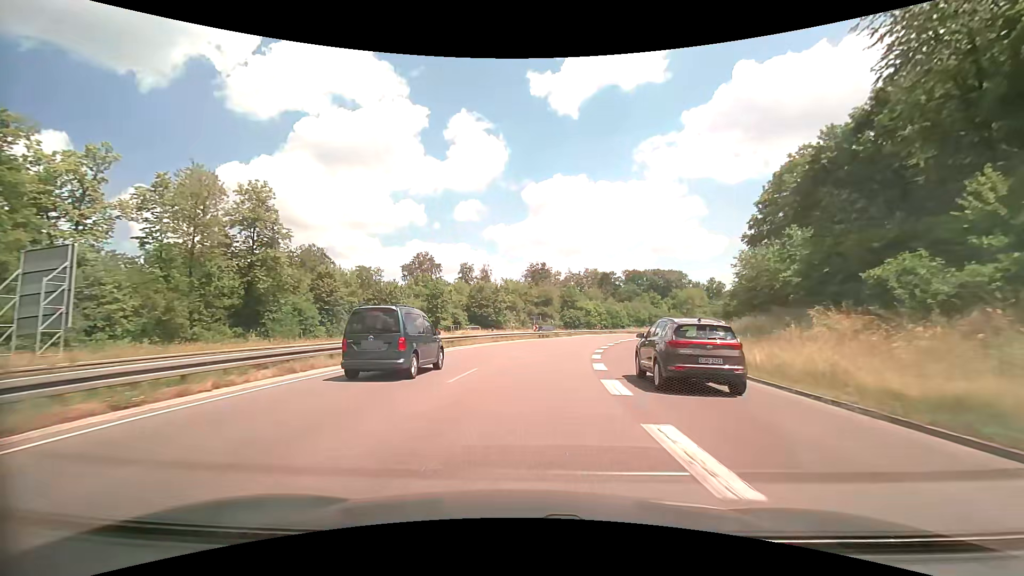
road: trunk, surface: asphalt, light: Day
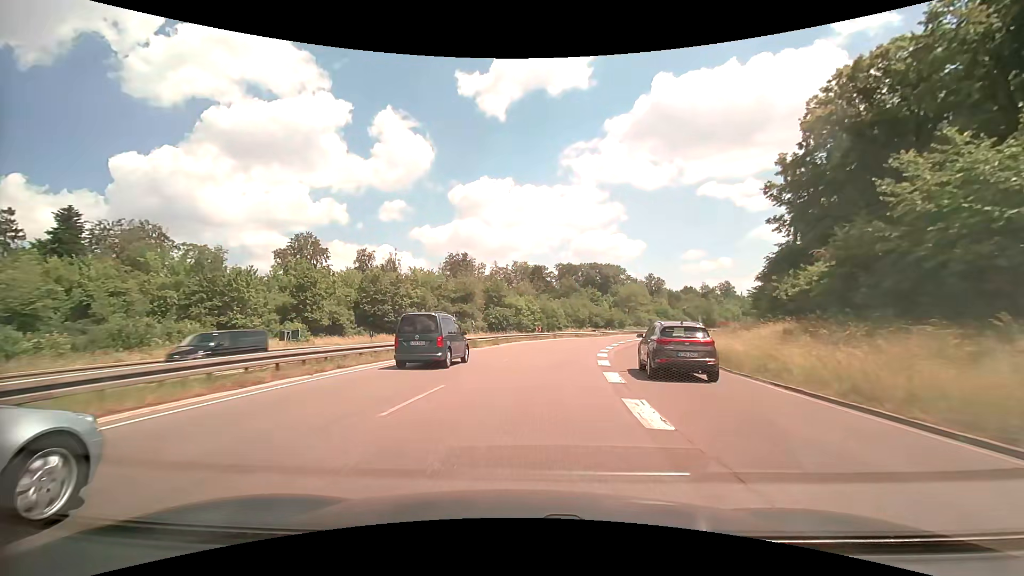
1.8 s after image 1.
(+2.5, +27.7) m; +9°
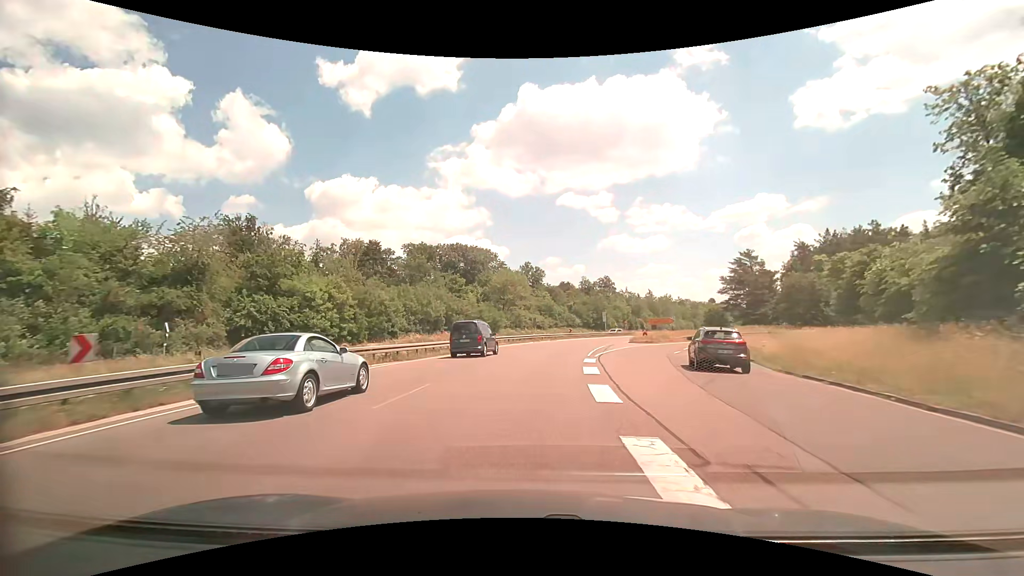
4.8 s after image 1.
(+6.5, +45.9) m; +16°
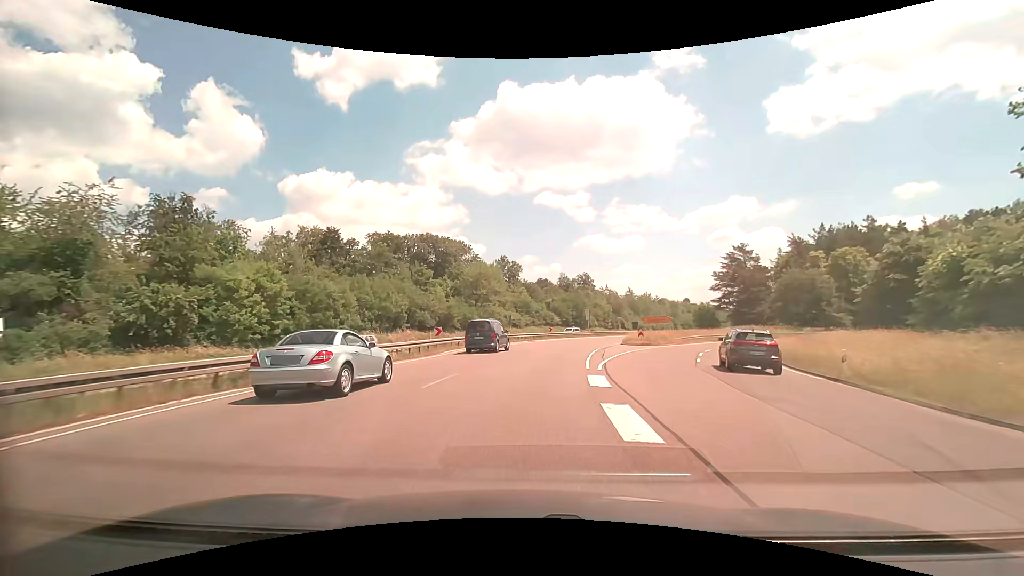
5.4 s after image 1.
(+0.2, +9.3) m; +2°
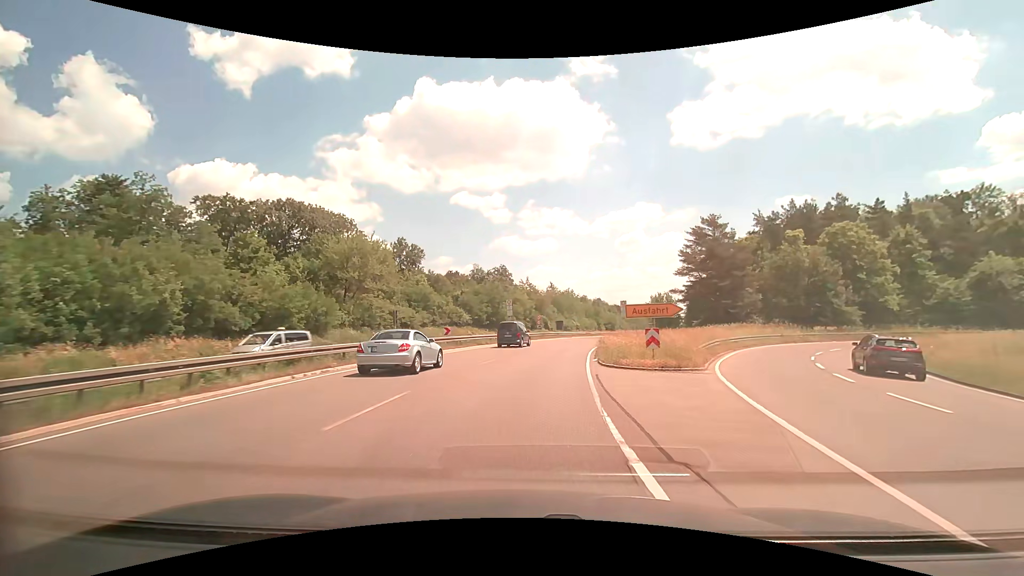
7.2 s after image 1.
(+2.3, +27.6) m; +10°
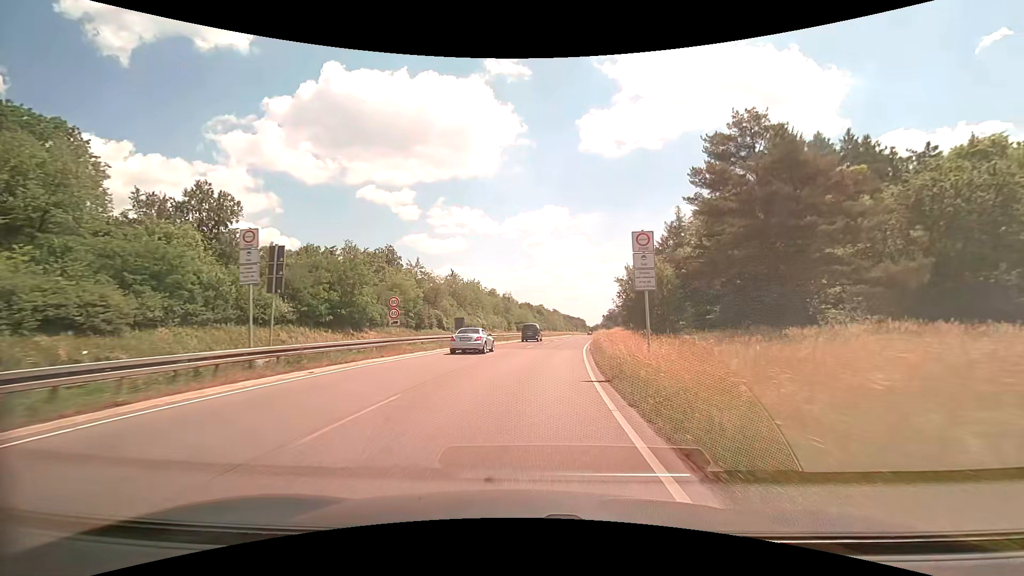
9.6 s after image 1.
(+3.6, +36.3) m; +11°
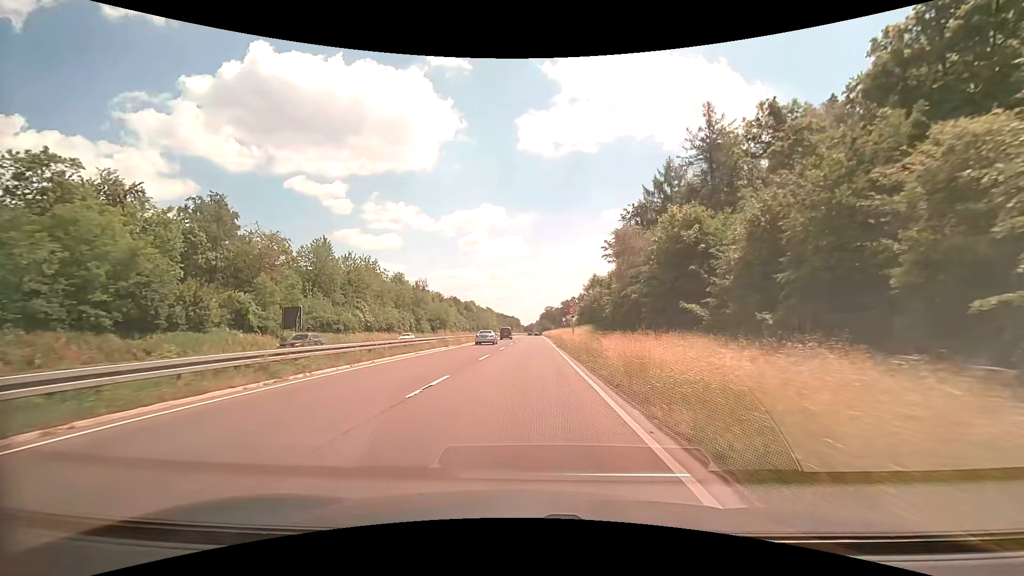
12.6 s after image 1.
(+4.1, +45.4) m; +8°
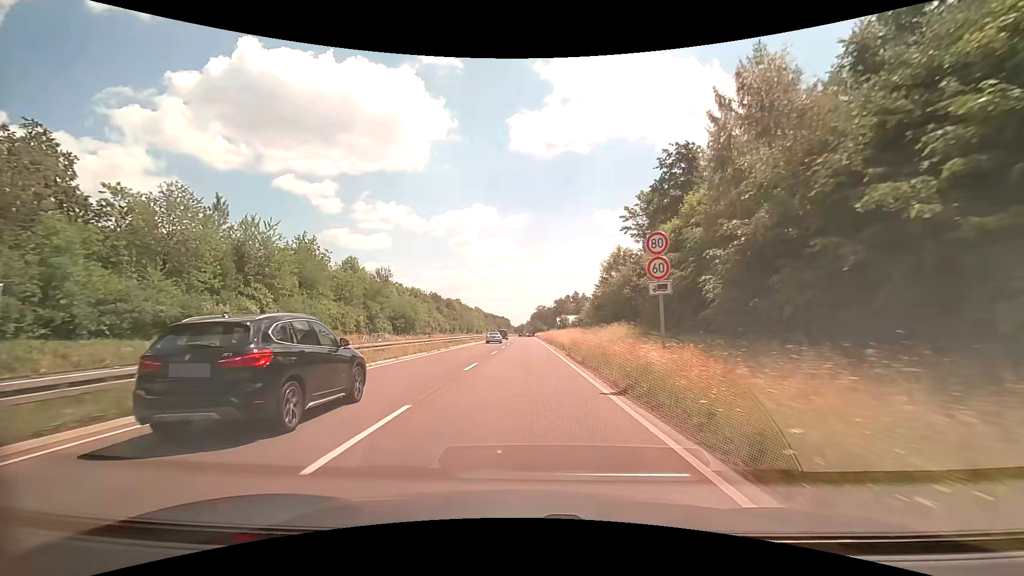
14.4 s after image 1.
(+0.4, +29.0) m; +1°
(0, +10) (0, +20) (0, +30) (0, +40) (0, +50) (0, +60) (+1, +70) (+1, +80) (+1, +90) (+1, +100) m
